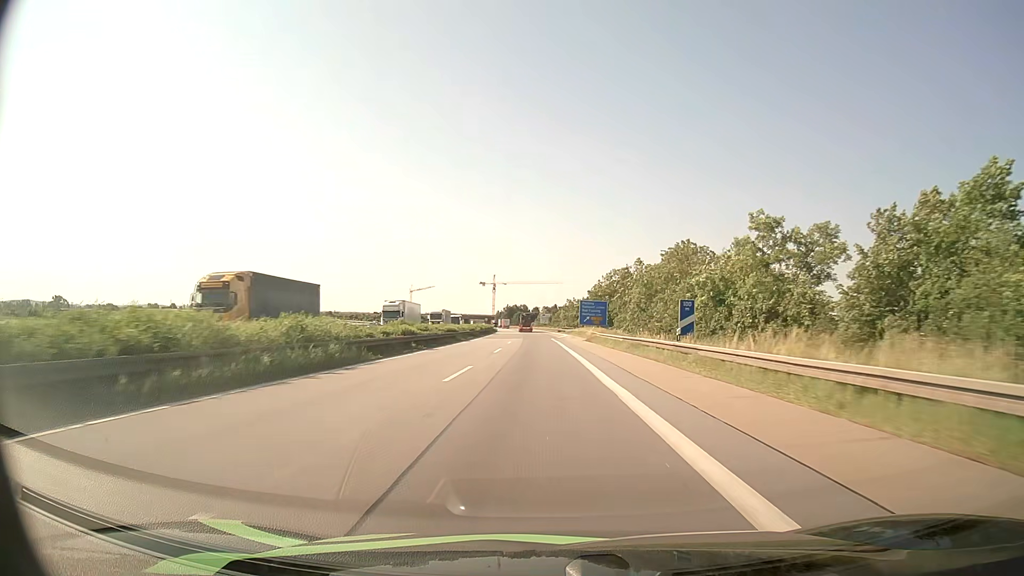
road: motorway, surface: asphalt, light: Day
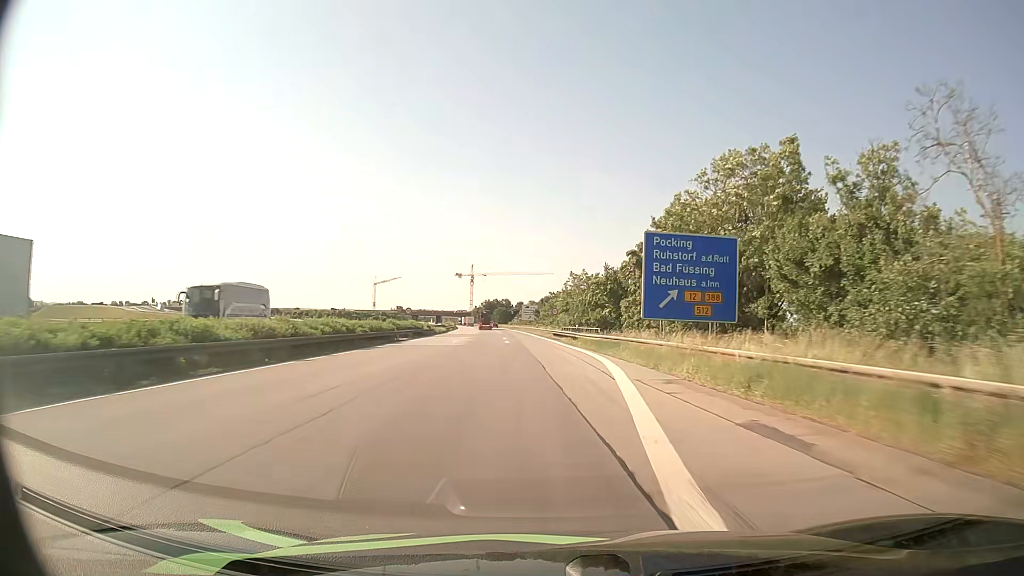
(+0.2, +75.0) m; +1°
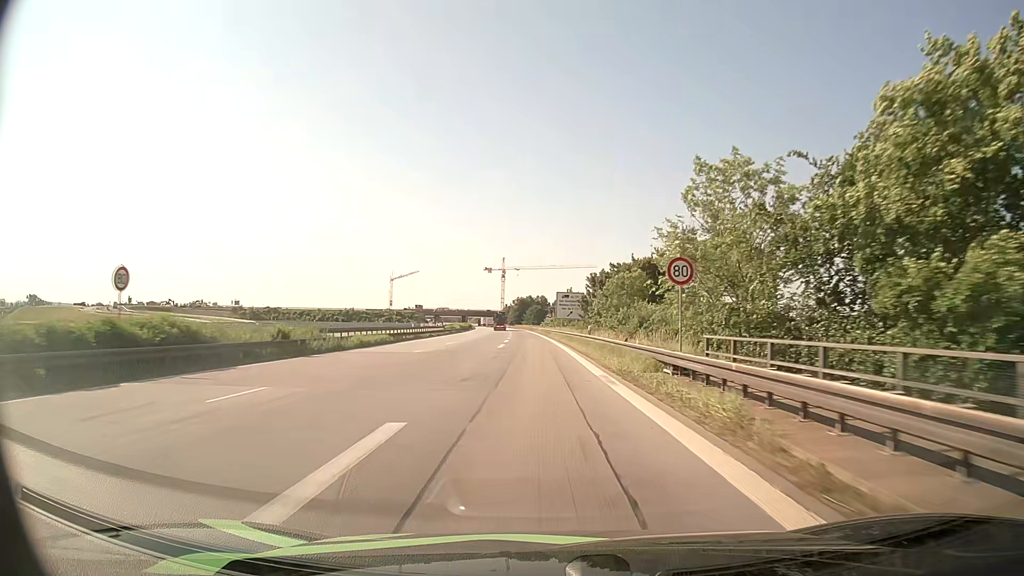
(-1.5, +56.4) m; -3°
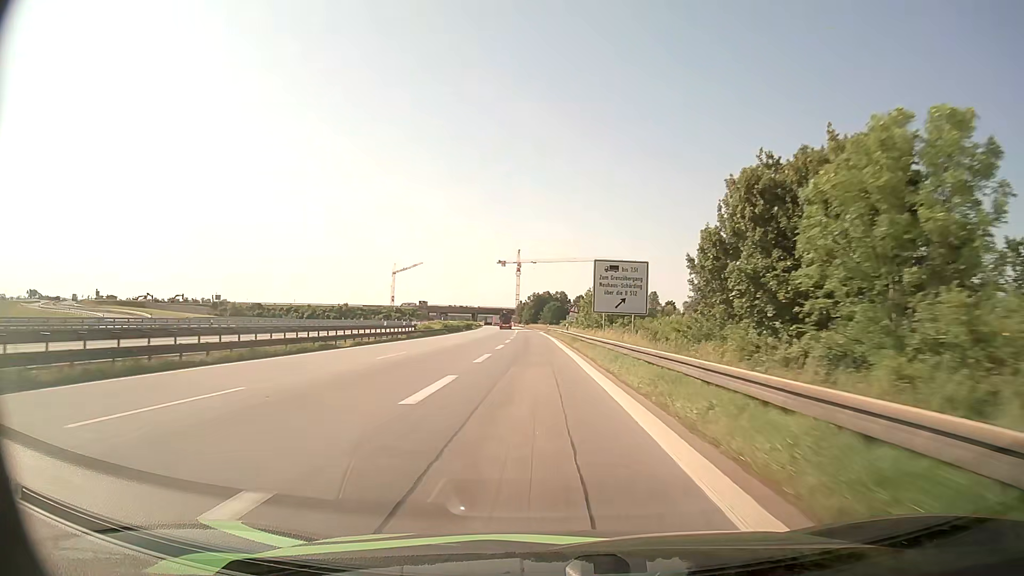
(-0.5, +40.0) m; -2°
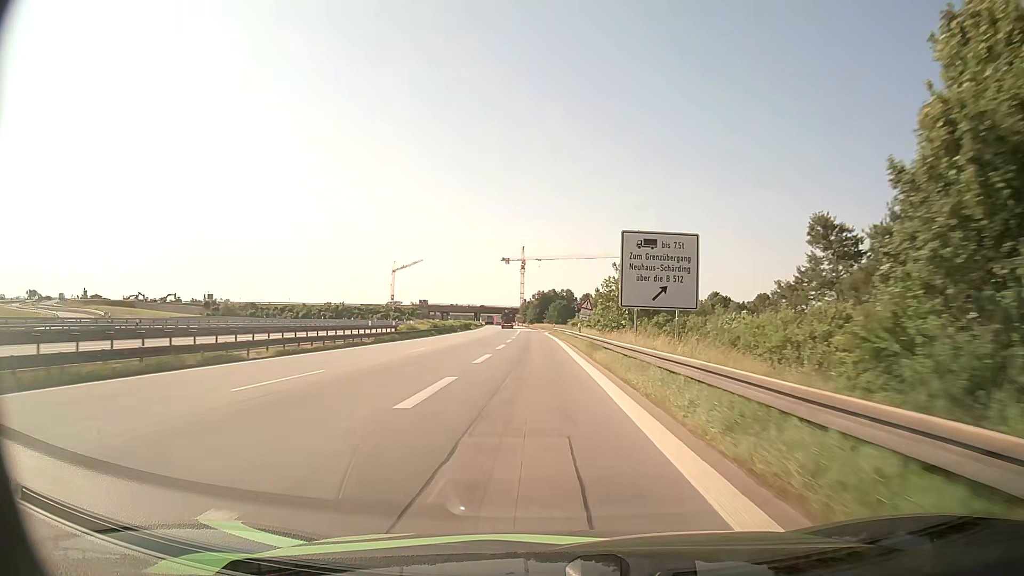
(0.0, +12.5) m; 0°
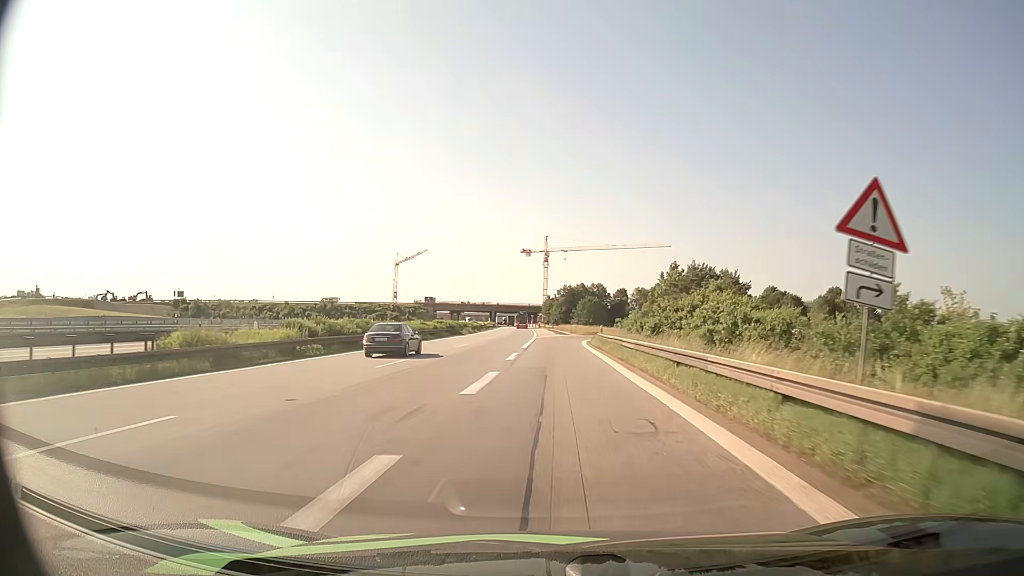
(-0.9, +45.4) m; -2°
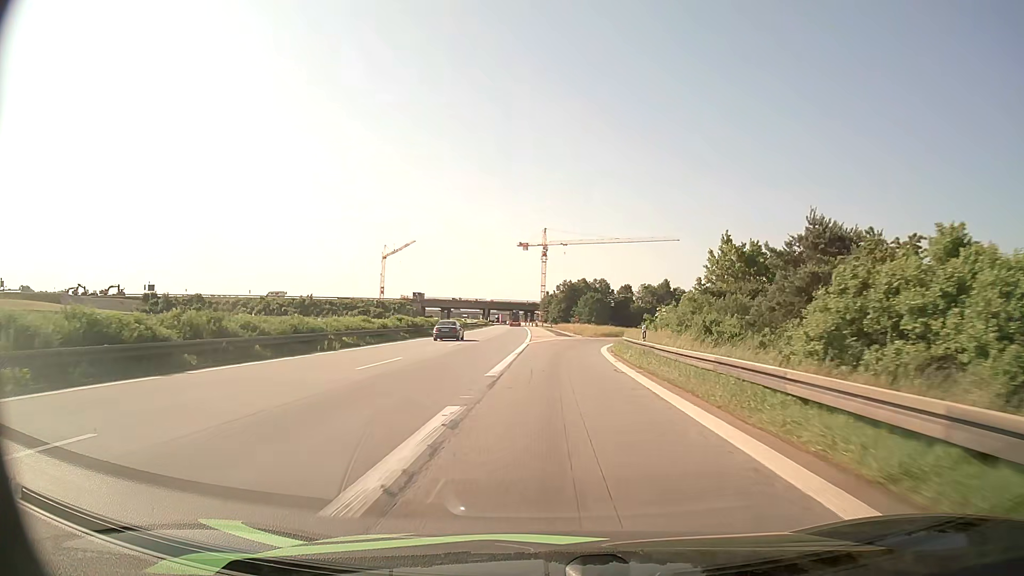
(0.0, +20.1) m; 0°
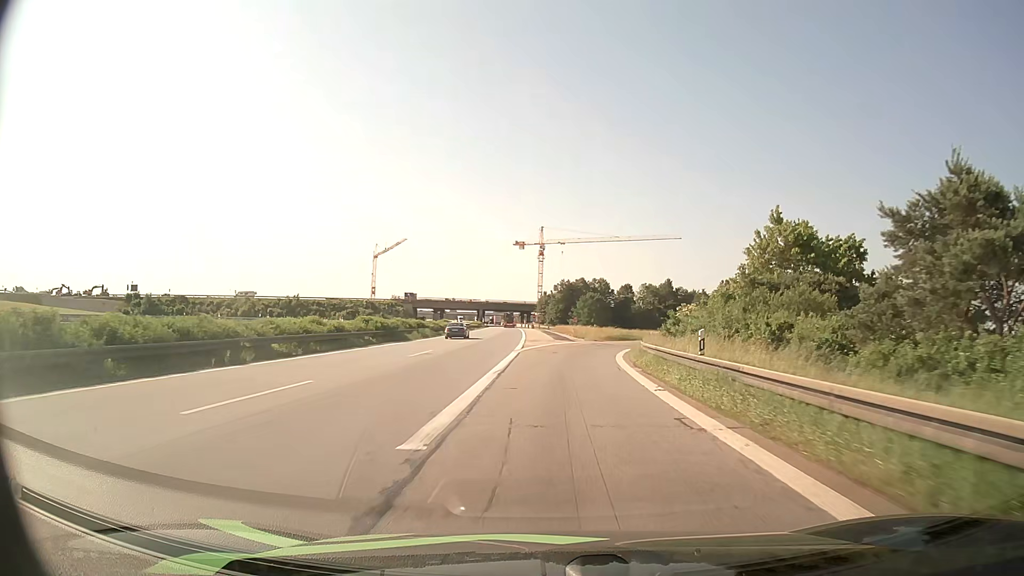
(0.0, +9.5) m; 0°
(0, +10) (0, +20) (+1, +30) (+2, +40) (+4, +50) (+7, +59) (+11, +69) (+15, +77) (+21, +86) (+27, +94) m
